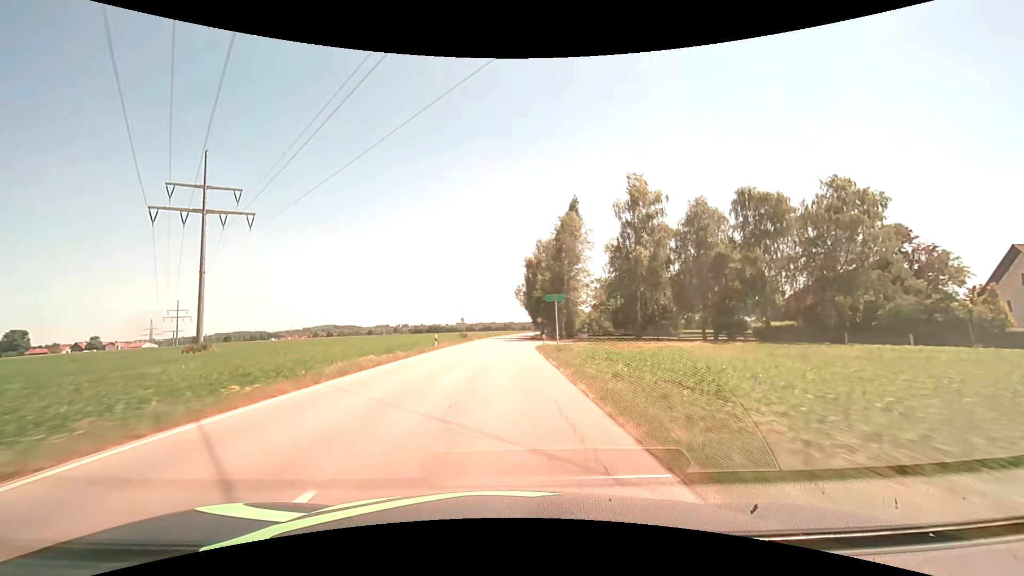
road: secondary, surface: asphalt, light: Day
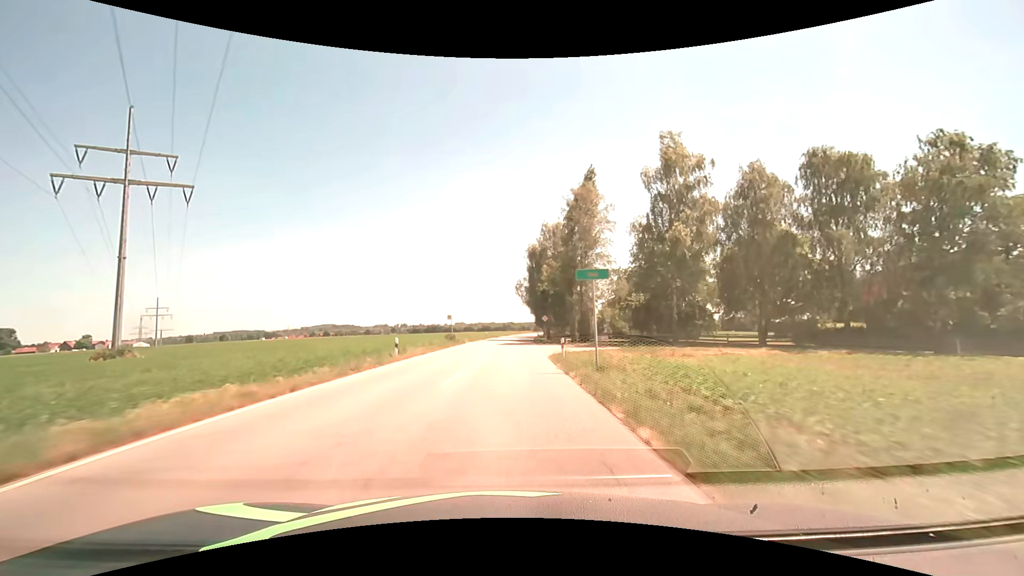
(0.0, +12.5) m; 0°
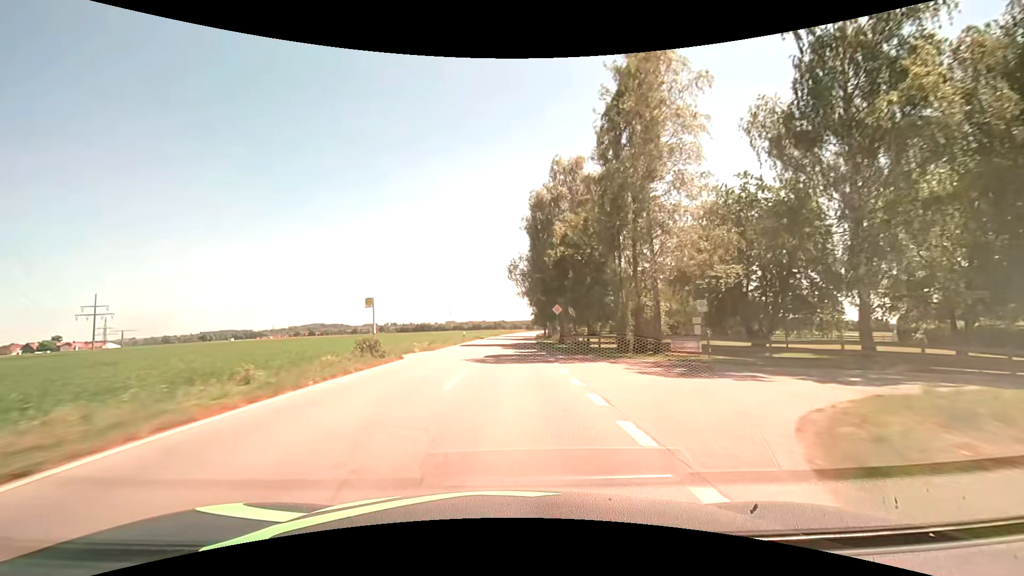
(+0.2, +25.1) m; +1°
(0, +10) (0, +20) (0, +30) (0, +40) (+1, +50) (+1, +60) (+2, +70) (+2, +80) (+3, +90) (+4, +100) m
